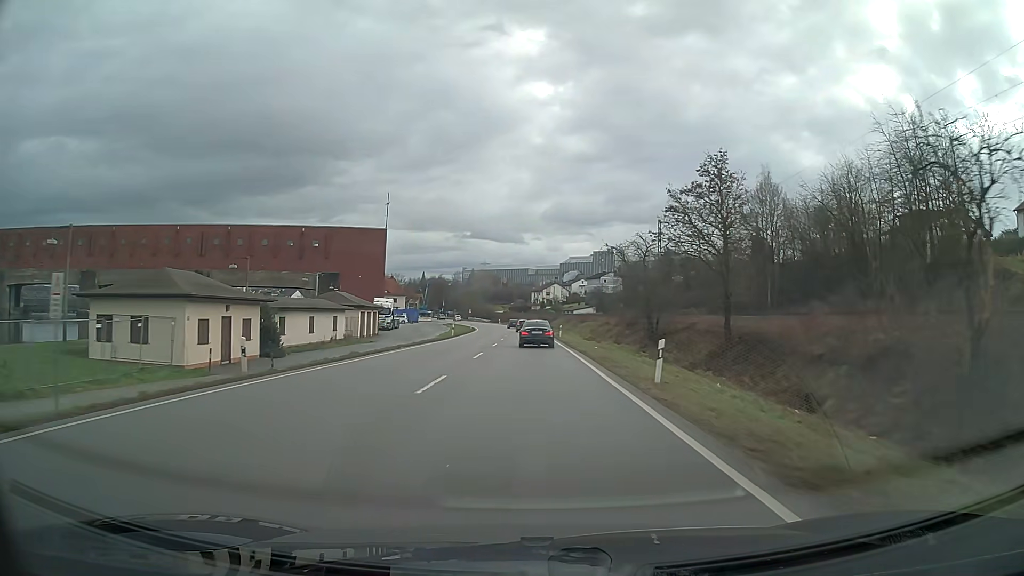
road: primary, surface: asphalt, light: Day
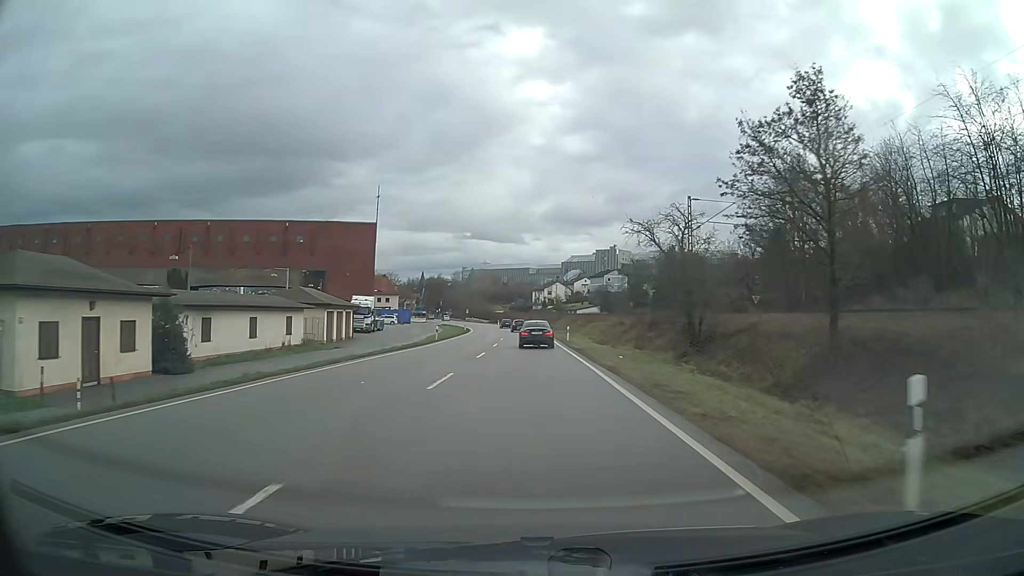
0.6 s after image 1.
(0.0, +10.9) m; 0°
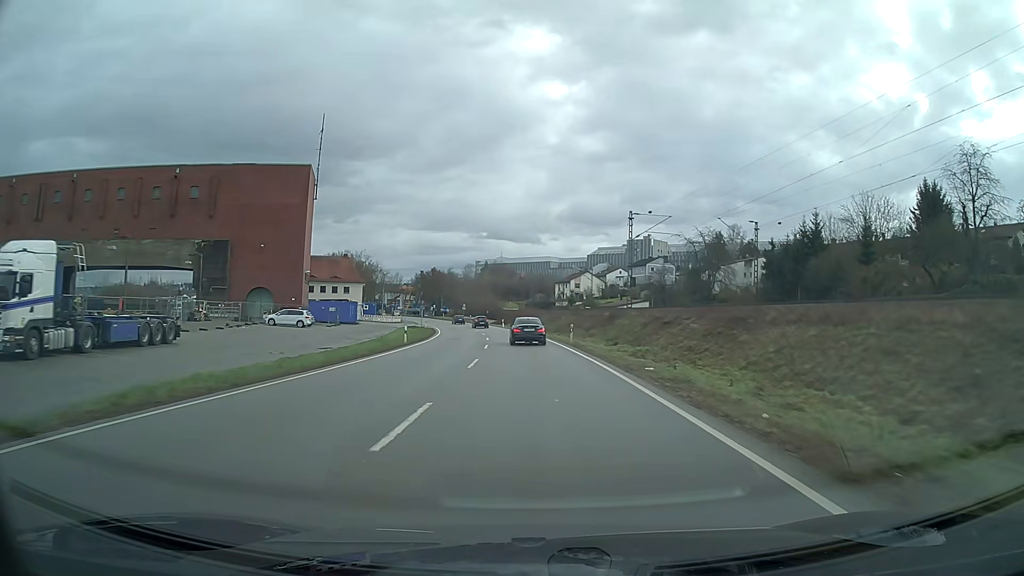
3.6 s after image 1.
(-0.8, +54.7) m; -2°
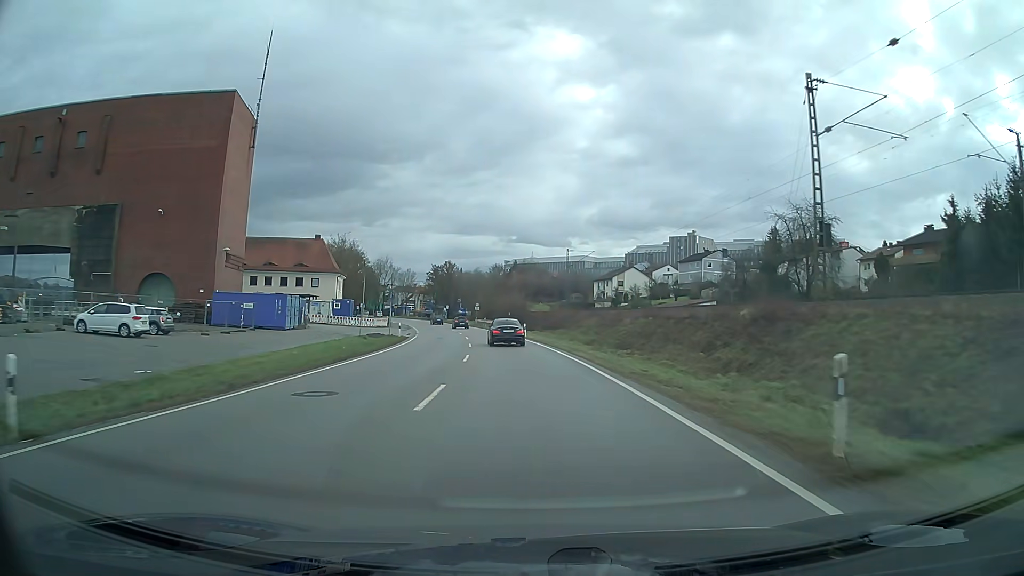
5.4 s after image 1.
(-0.8, +32.9) m; -3°
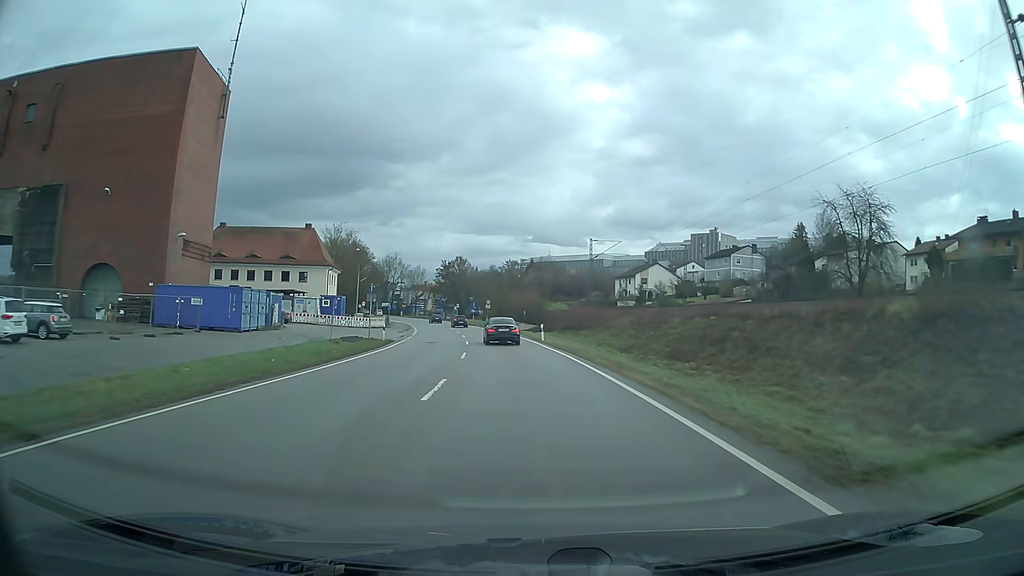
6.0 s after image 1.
(-0.1, +11.0) m; -1°
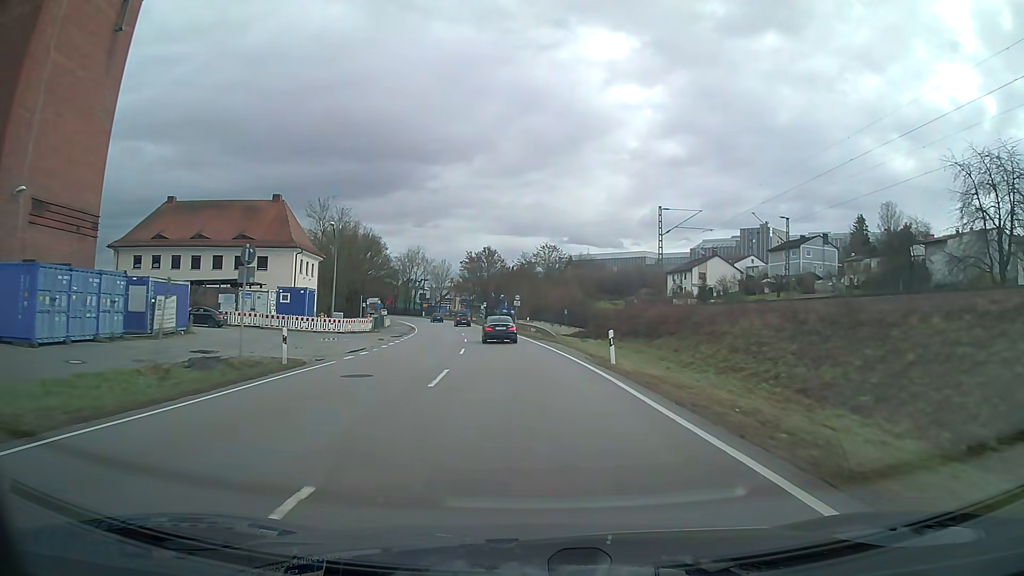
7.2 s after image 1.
(-0.6, +21.9) m; -3°
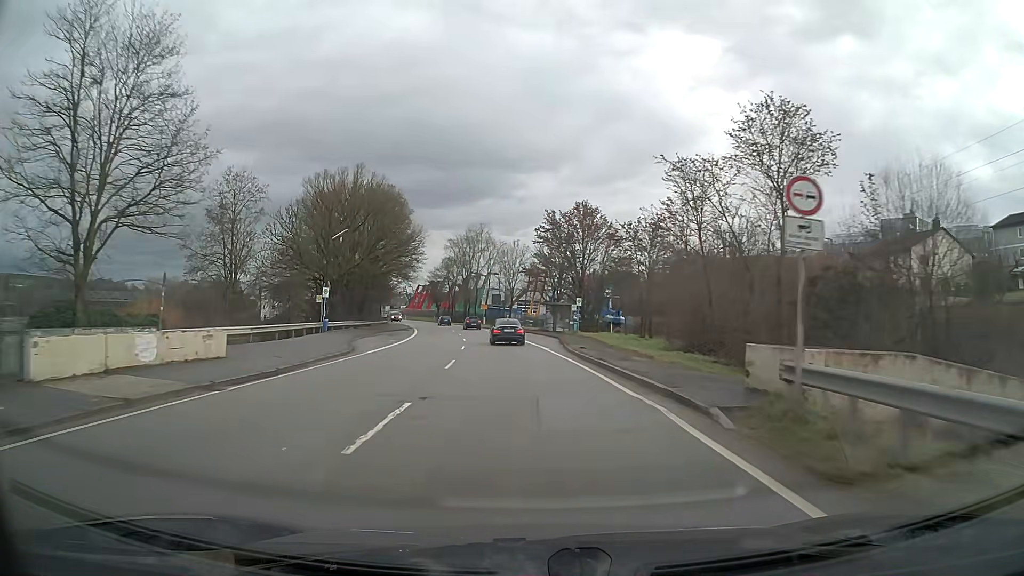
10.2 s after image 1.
(-3.8, +54.9) m; -8°
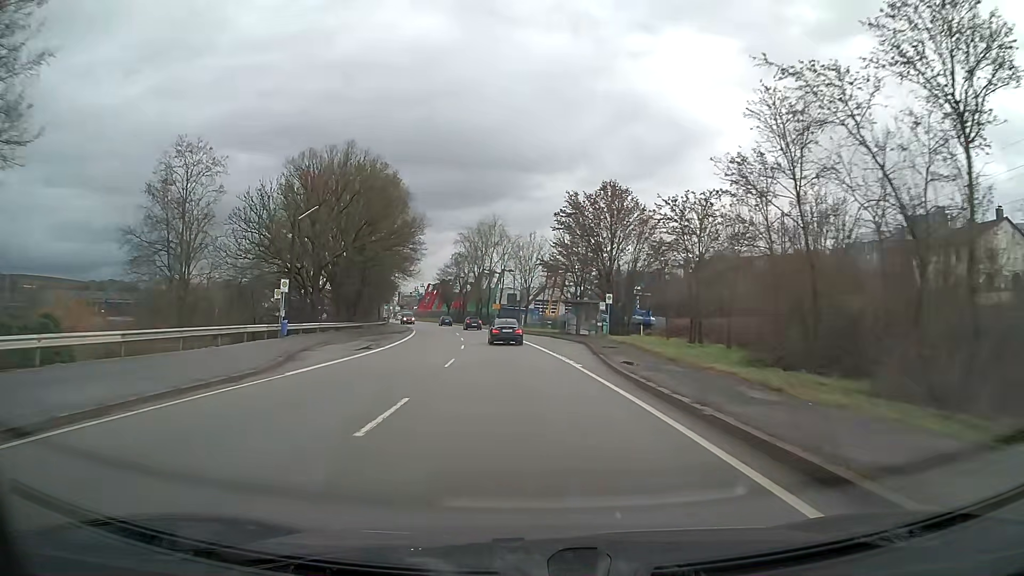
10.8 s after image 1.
(-0.1, +11.1) m; -1°
